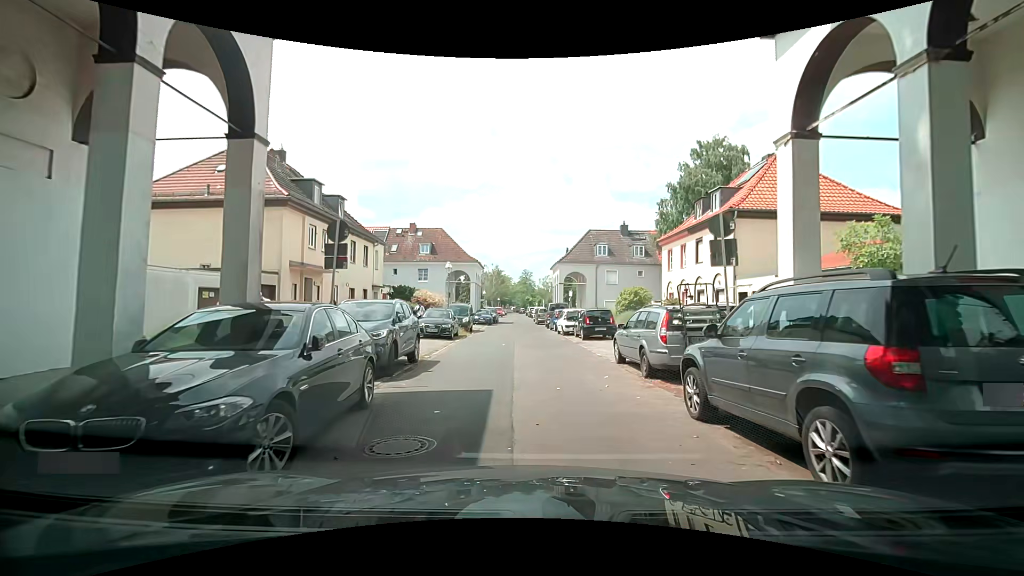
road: residential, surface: asphalt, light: Day
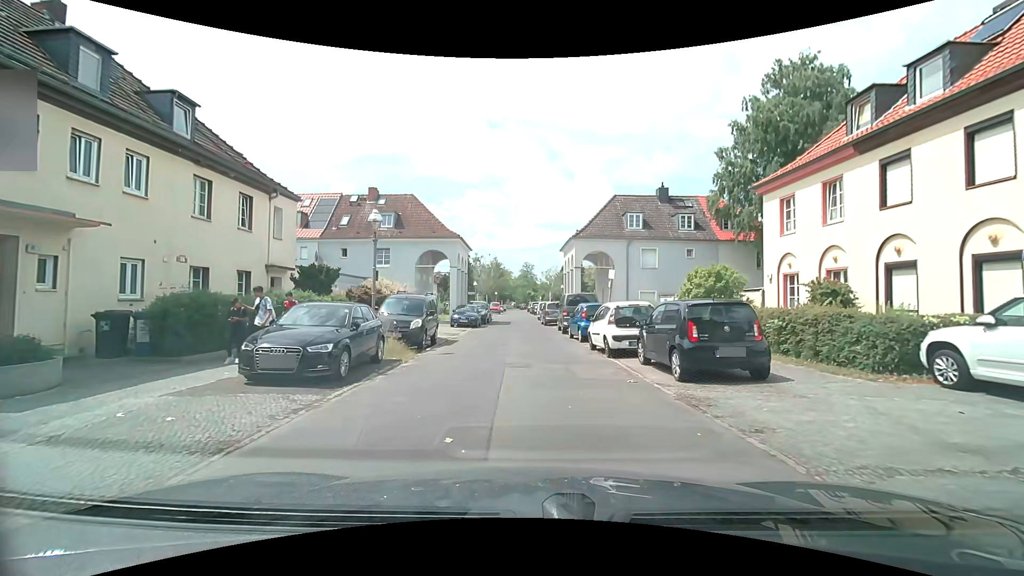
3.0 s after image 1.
(+0.3, +14.4) m; 0°
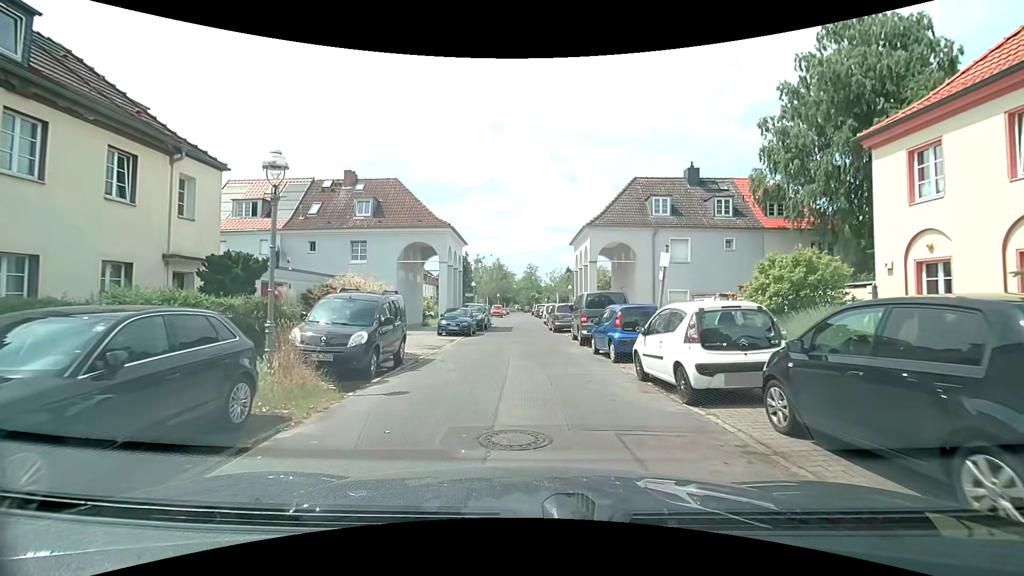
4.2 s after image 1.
(+0.1, +6.0) m; +1°
